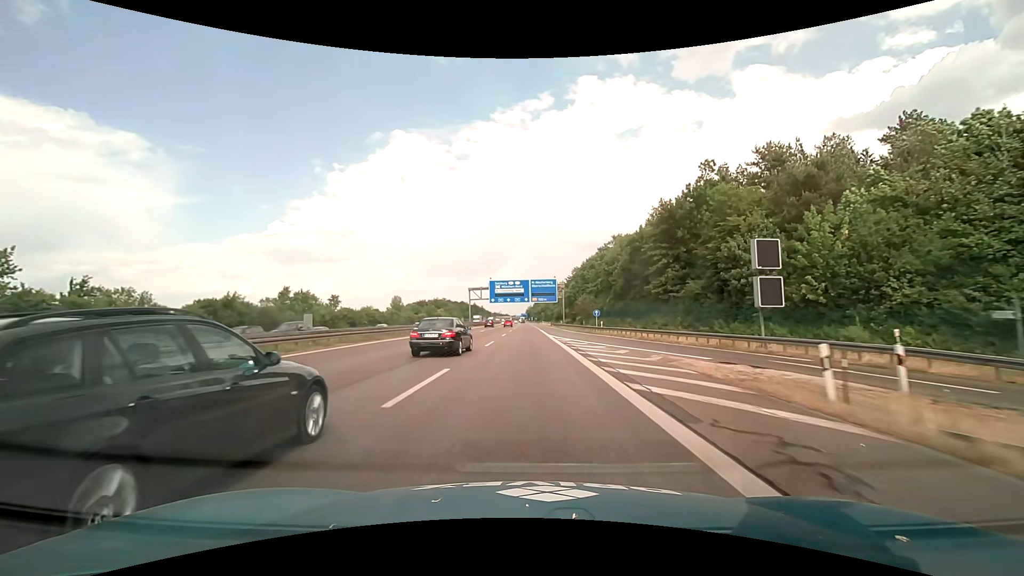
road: motorway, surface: asphalt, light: Day
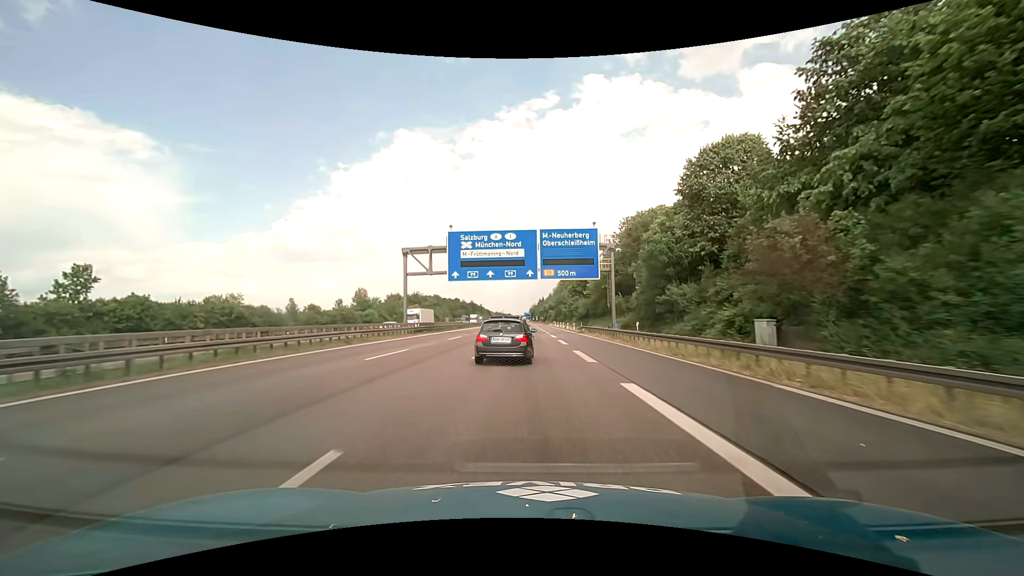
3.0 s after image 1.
(-0.5, +62.5) m; -1°
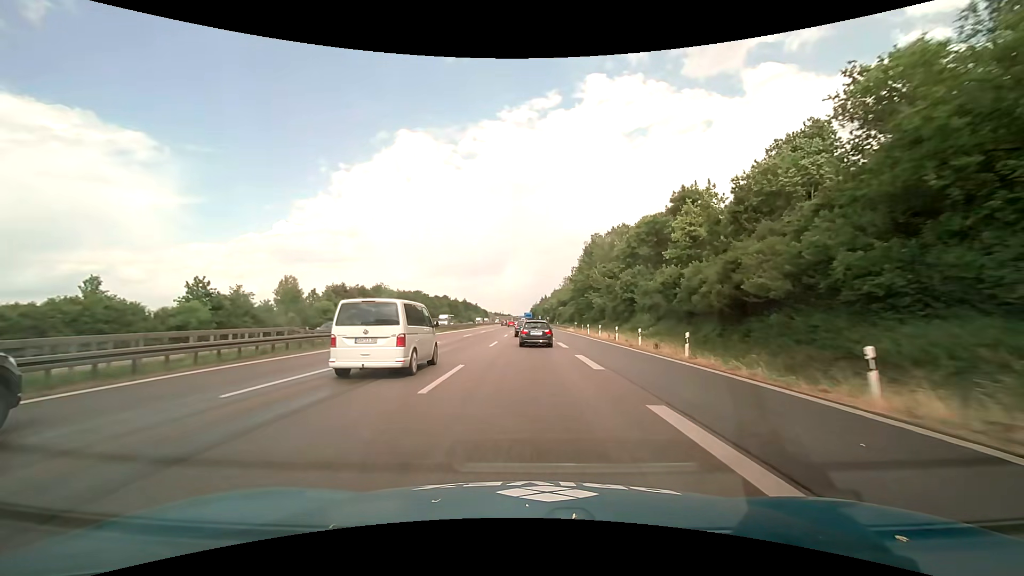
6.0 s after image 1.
(0.0, +62.6) m; 0°
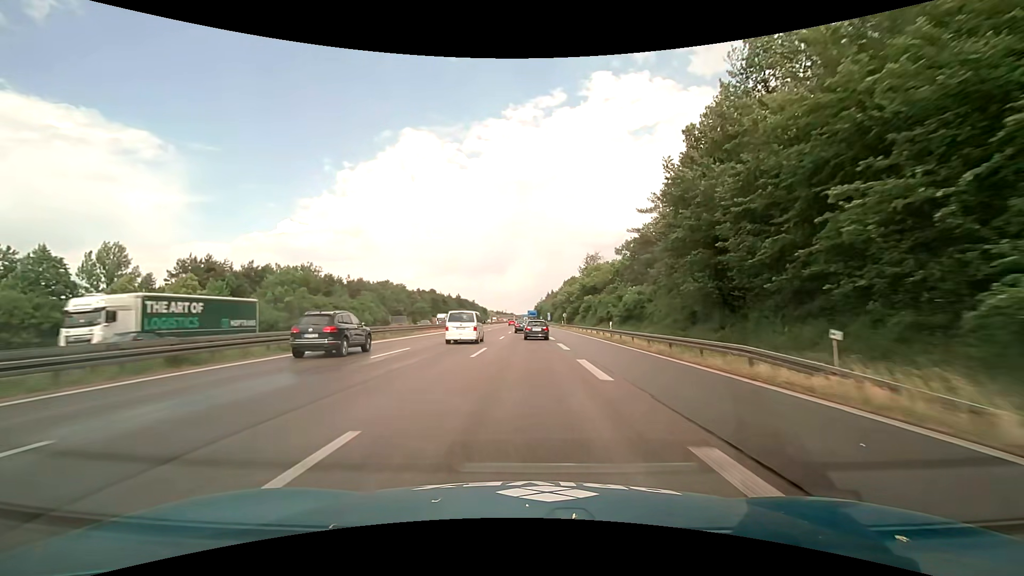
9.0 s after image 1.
(-0.1, +62.7) m; 0°
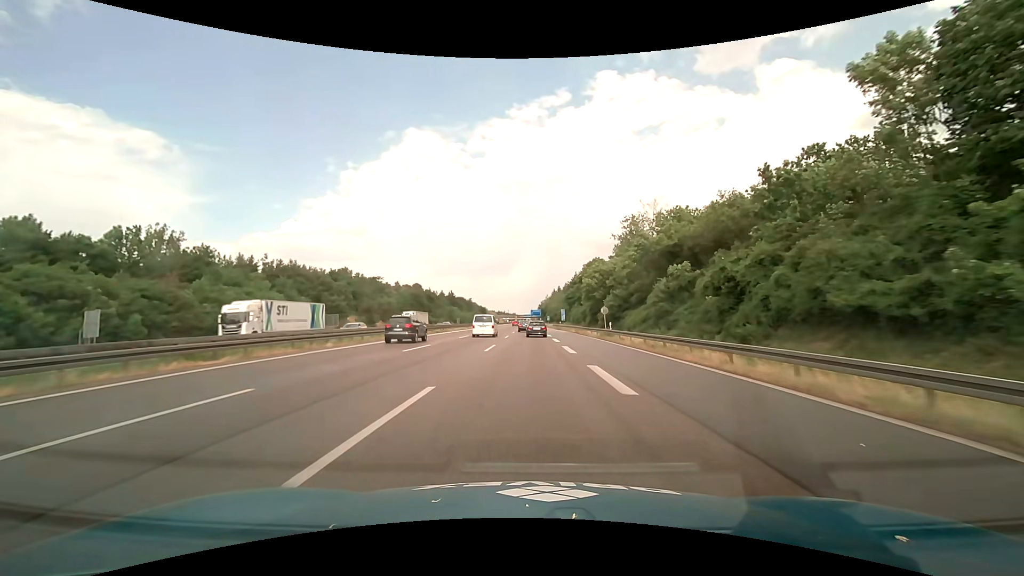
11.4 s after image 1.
(-0.4, +50.2) m; -1°
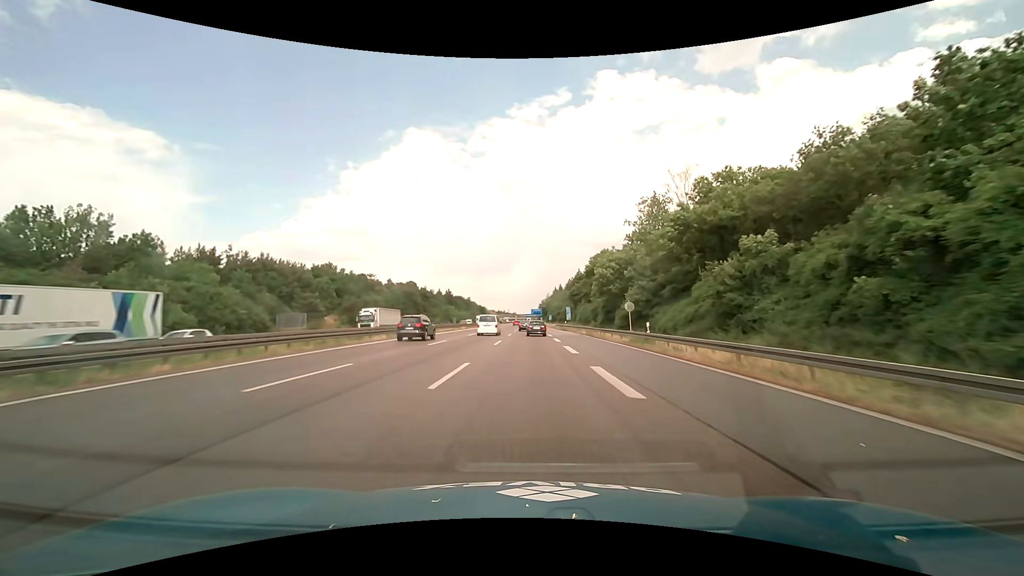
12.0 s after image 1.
(0.0, +12.6) m; 0°
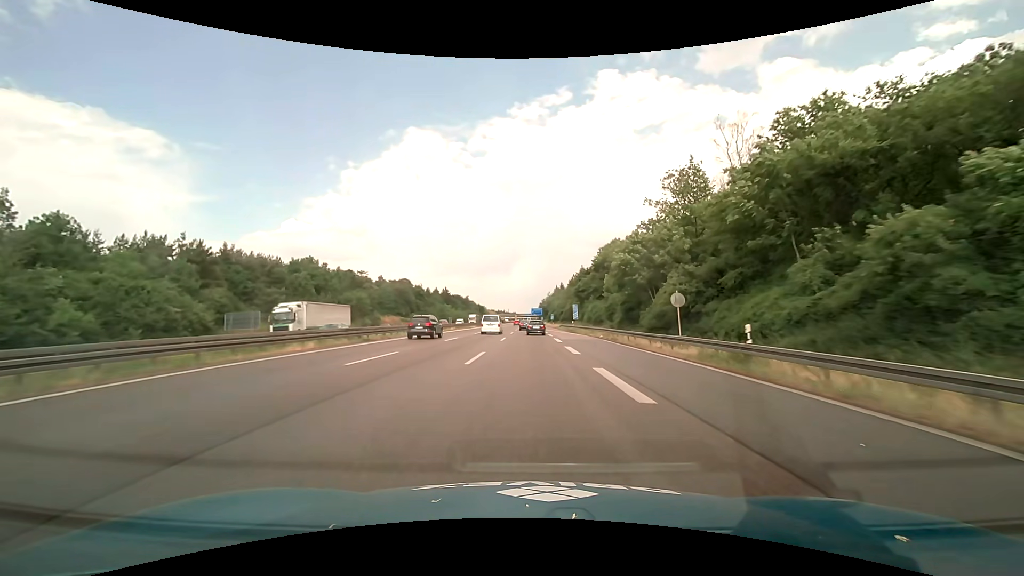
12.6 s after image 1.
(0.0, +12.6) m; 0°
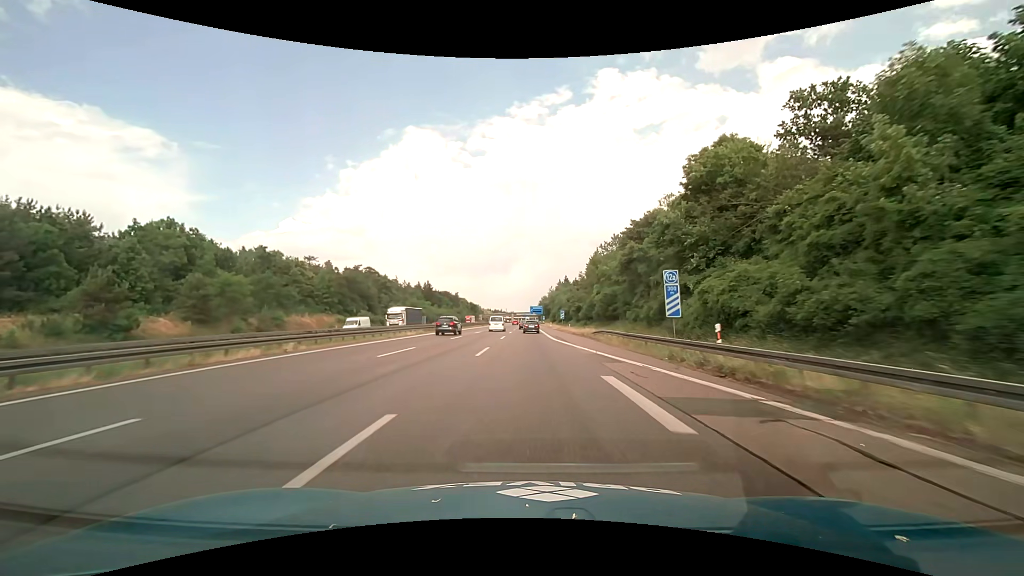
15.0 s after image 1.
(+0.1, +50.2) m; 0°
(0, +10) (0, +20) (0, +30) (0, +40) (0, +50) (0, +60) (0, +70) (0, +80) (0, +90) (0, +100) m
